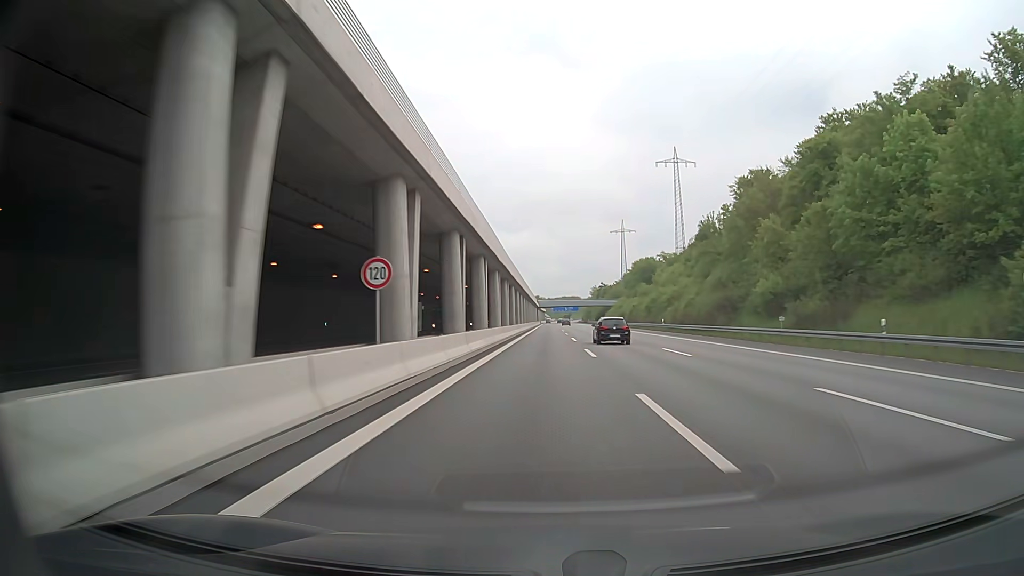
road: motorway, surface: asphalt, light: Day
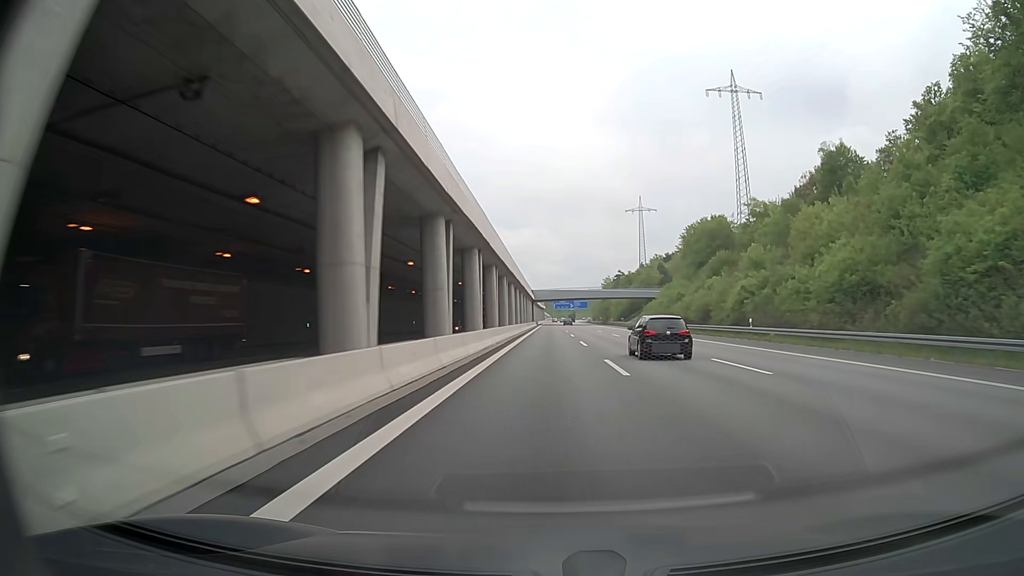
(0.0, +81.1) m; 0°
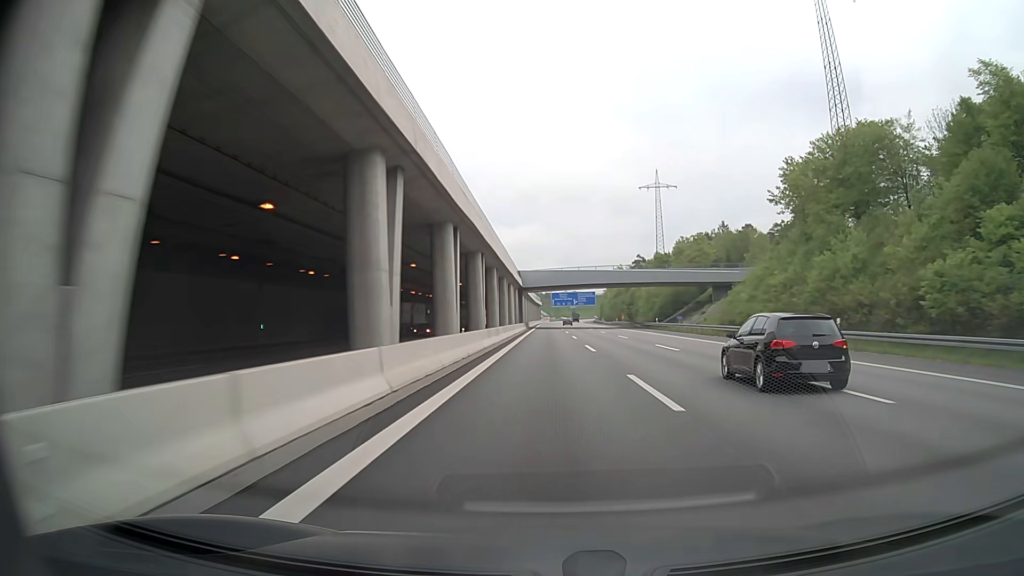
(0.0, +60.5) m; 0°
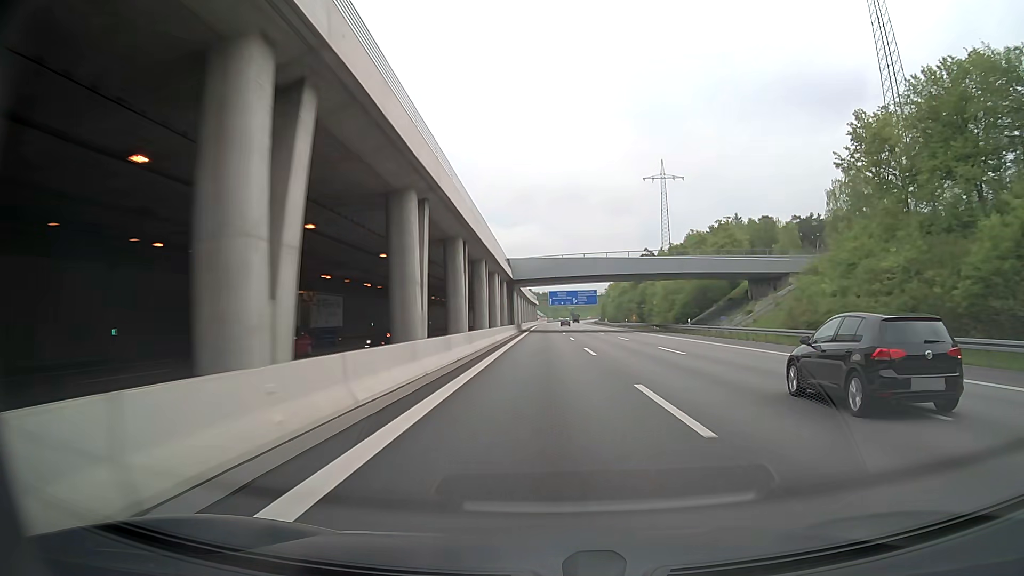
(+0.1, +20.1) m; 0°
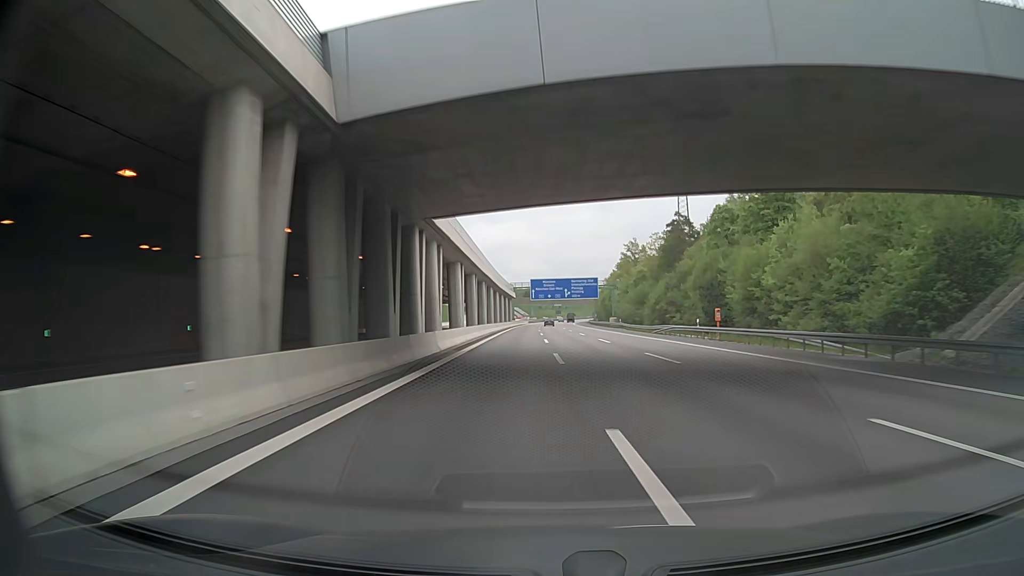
(+0.5, +60.2) m; +1°
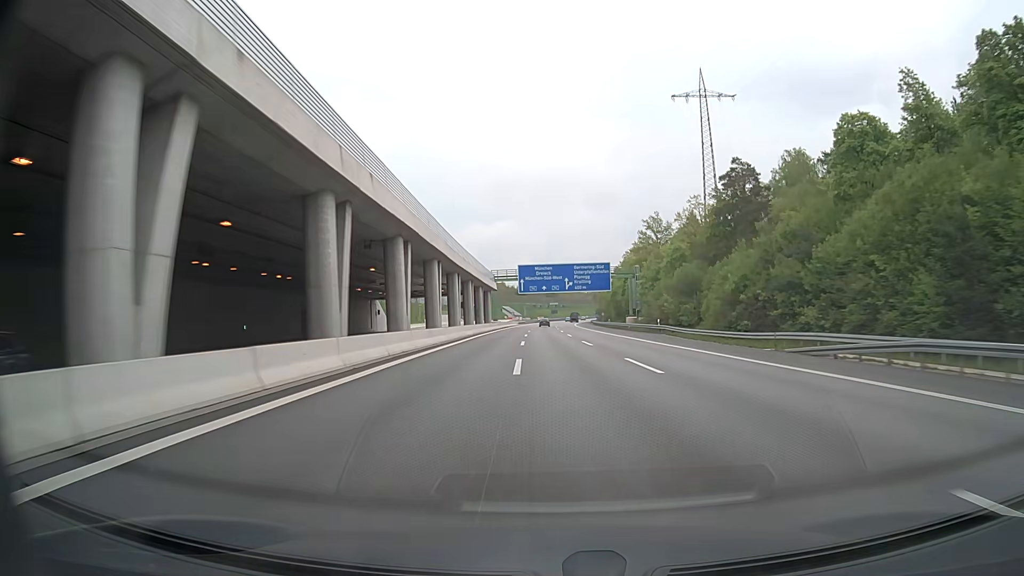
(0.0, +40.0) m; 0°
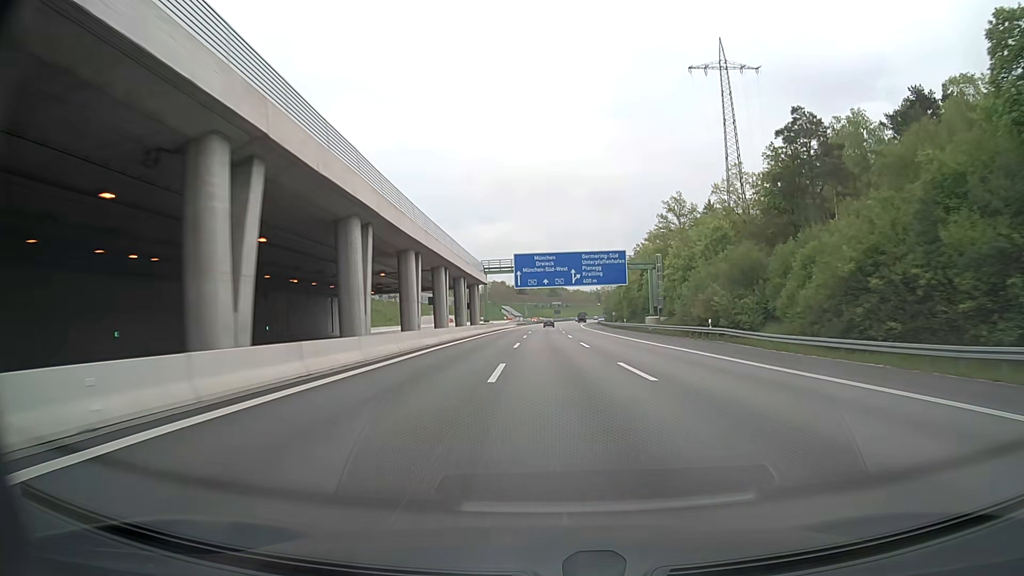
(+0.1, +19.9) m; 0°
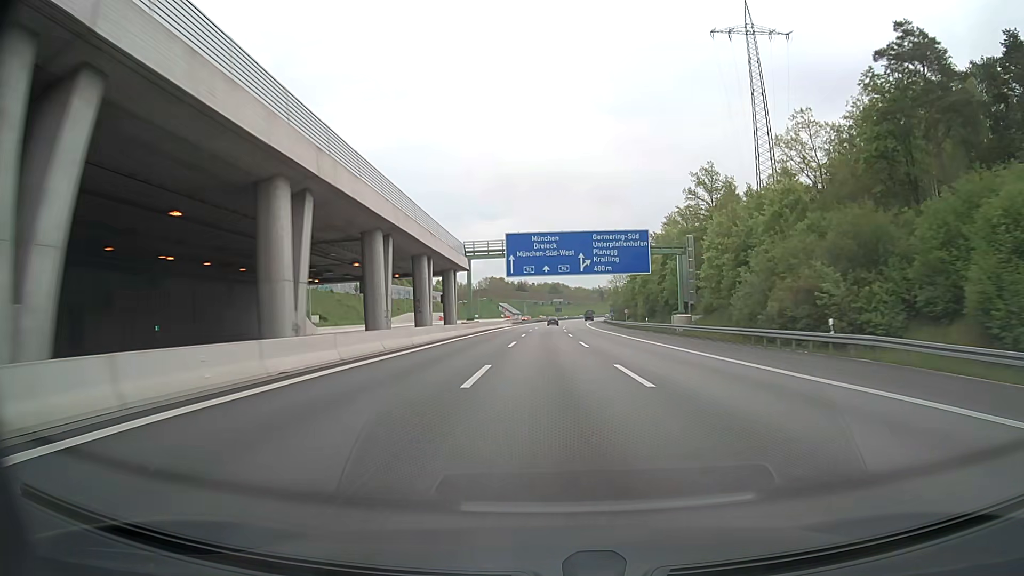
(0.0, +19.9) m; 0°
(0, +10) (0, +20) (0, +30) (0, +40) (0, +50) (0, +60) (0, +70) (0, +80) (0, +90) (0, +100) m
